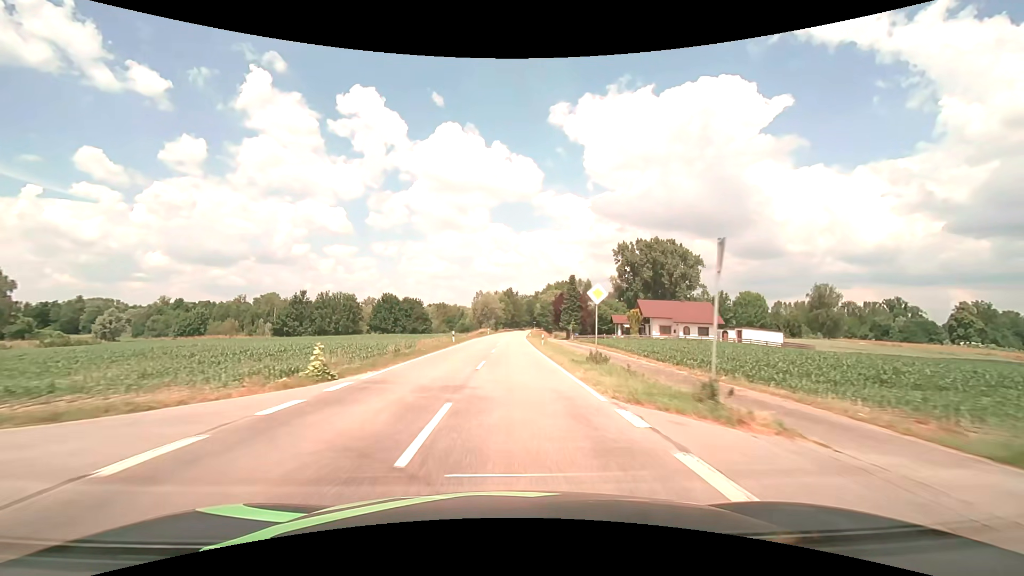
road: tertiary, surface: asphalt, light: Day
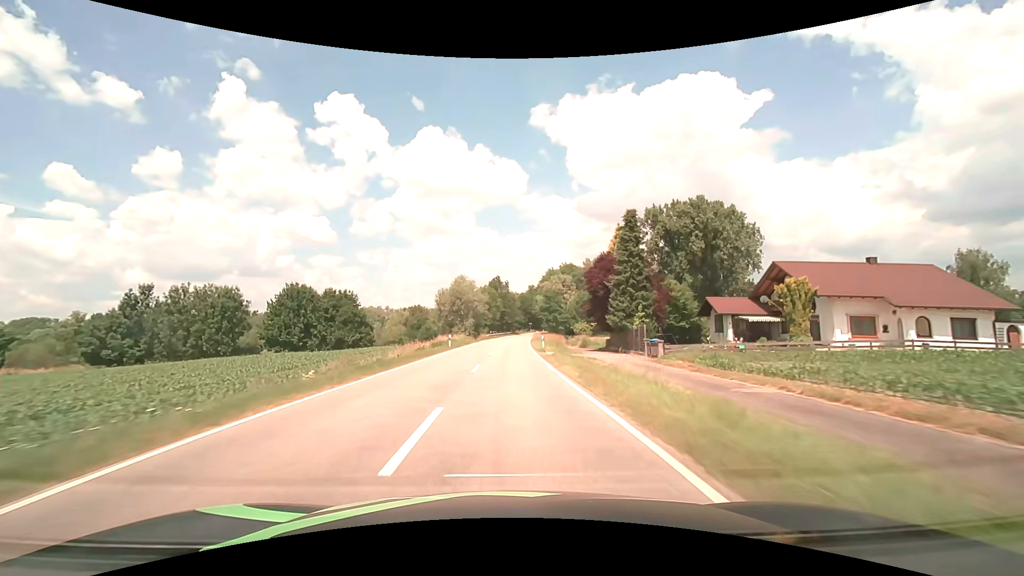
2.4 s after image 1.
(+0.5, +48.6) m; +1°
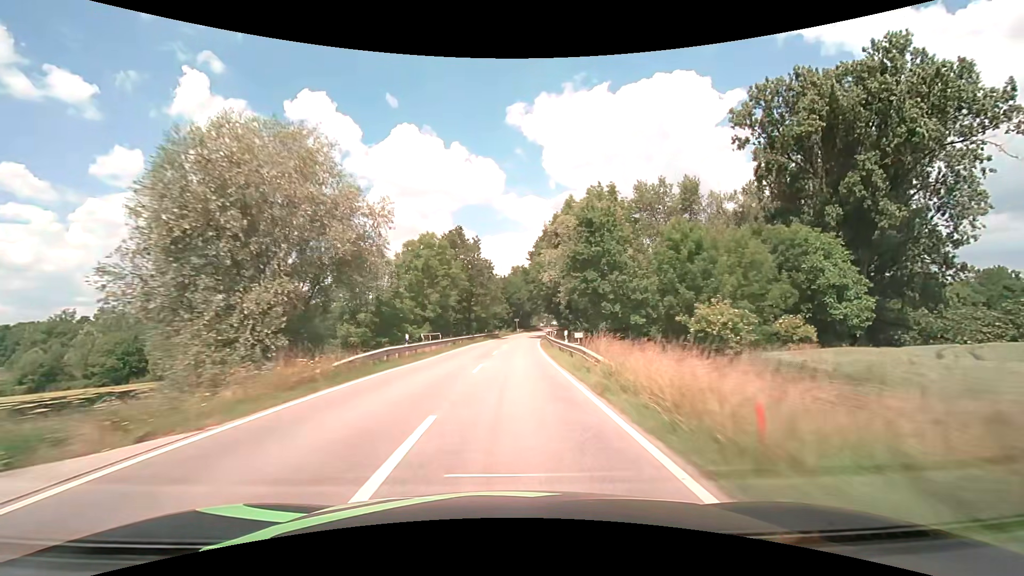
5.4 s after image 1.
(+1.0, +61.5) m; +2°
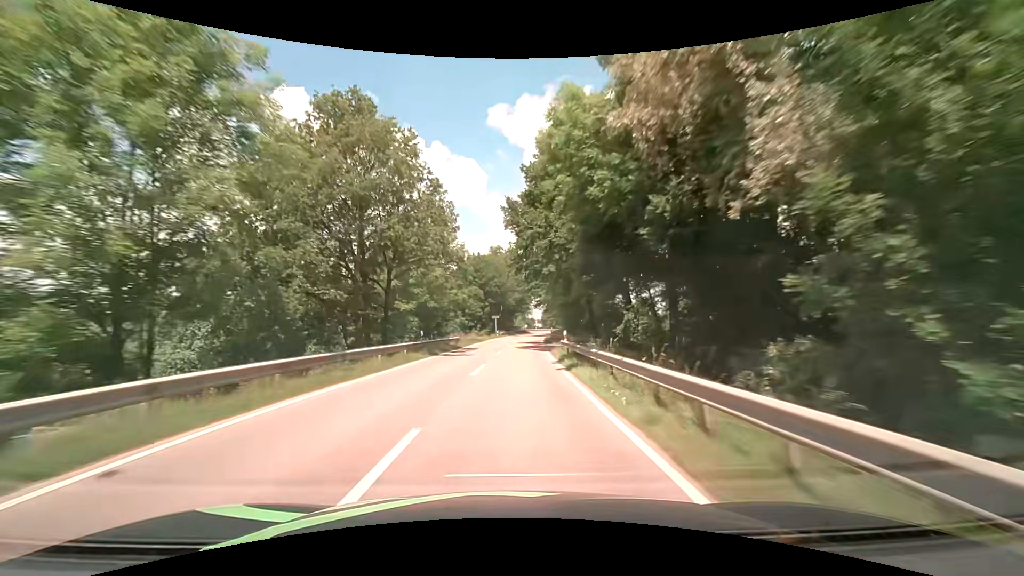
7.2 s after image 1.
(+0.8, +37.1) m; +3°
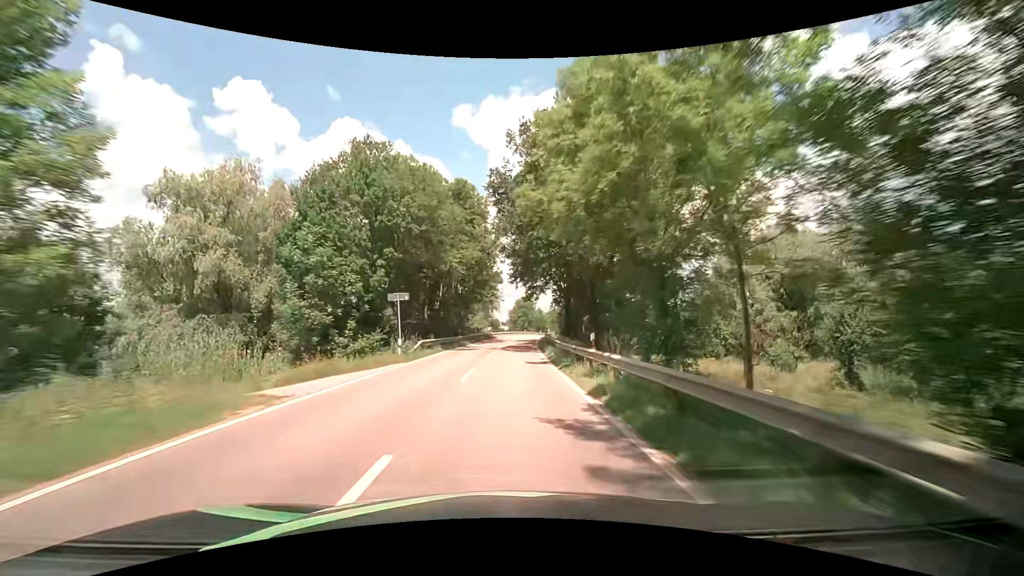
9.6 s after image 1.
(+1.6, +49.6) m; +4°
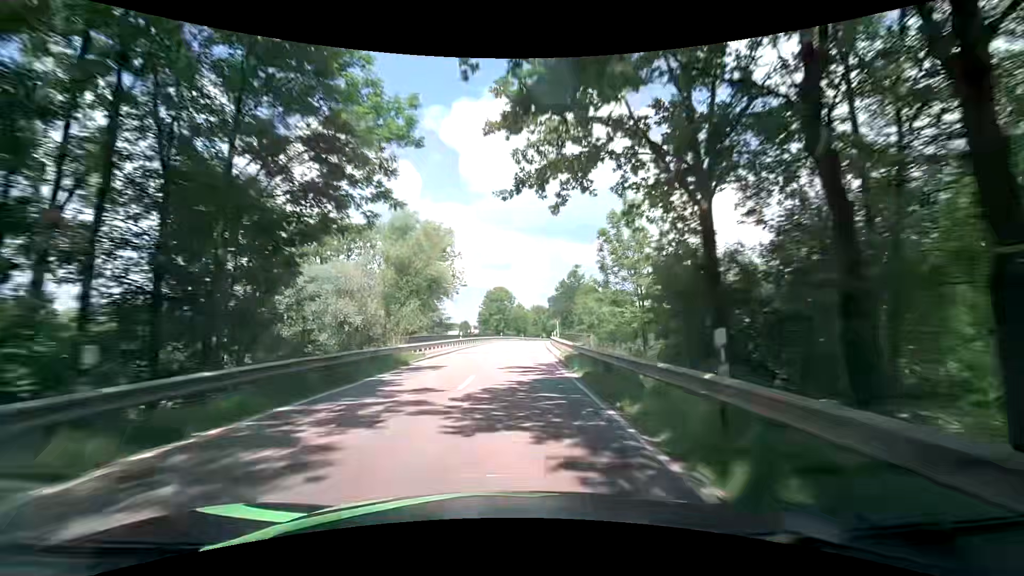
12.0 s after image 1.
(+0.9, +49.9) m; +2°
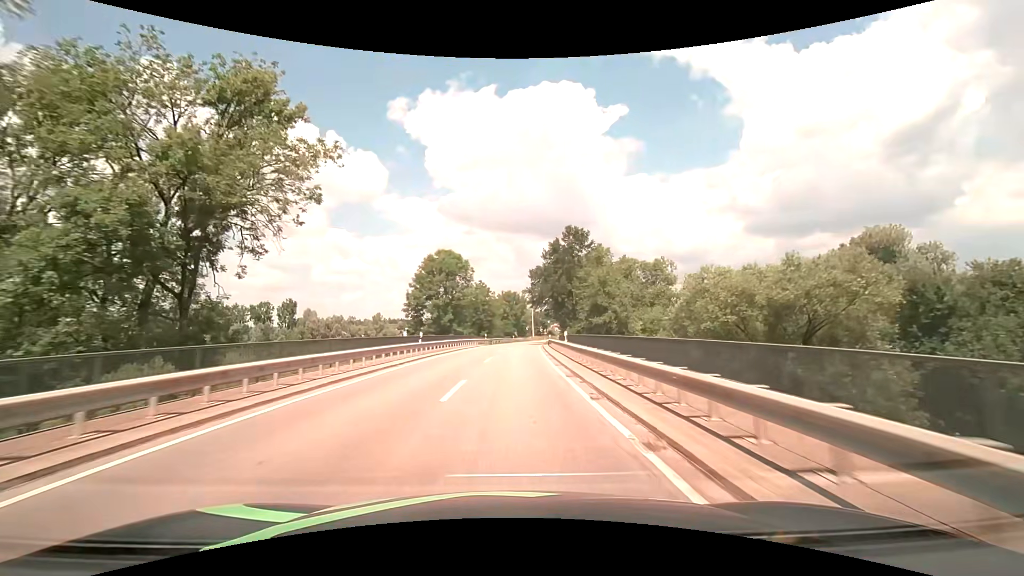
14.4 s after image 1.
(+1.9, +50.0) m; +4°
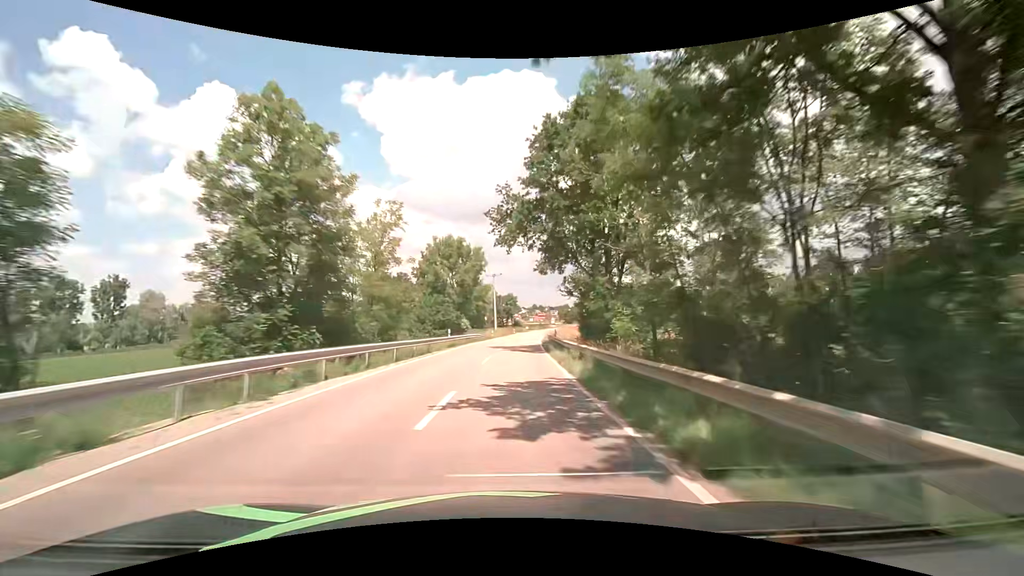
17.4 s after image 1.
(+2.5, +62.9) m; +4°
(0, +10) (0, +20) (+1, +30) (+1, +40) (+2, +50) (+3, +60) (+4, +70) (+5, +80) (+6, +90) (+7, +100) m
